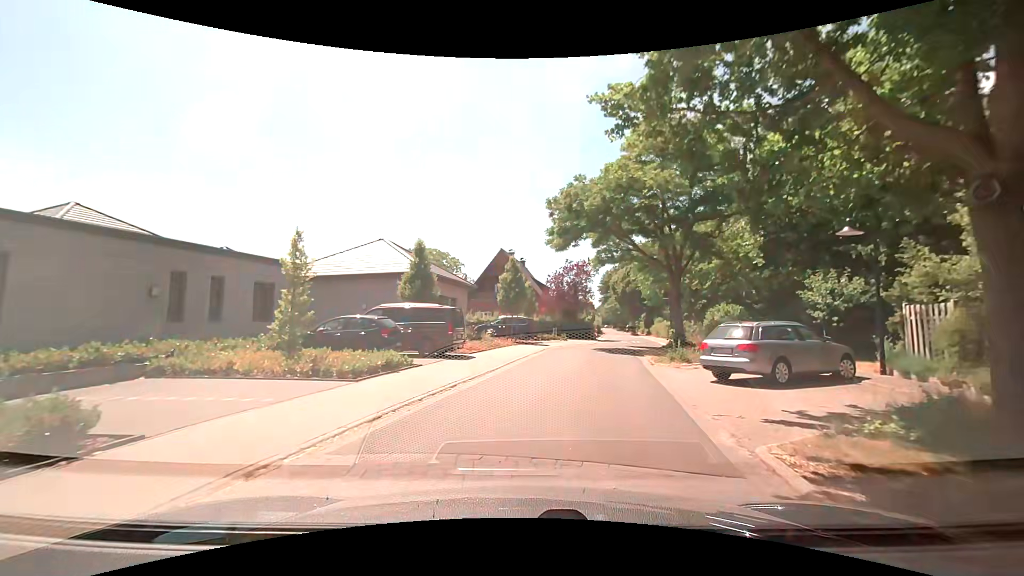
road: residential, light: Day
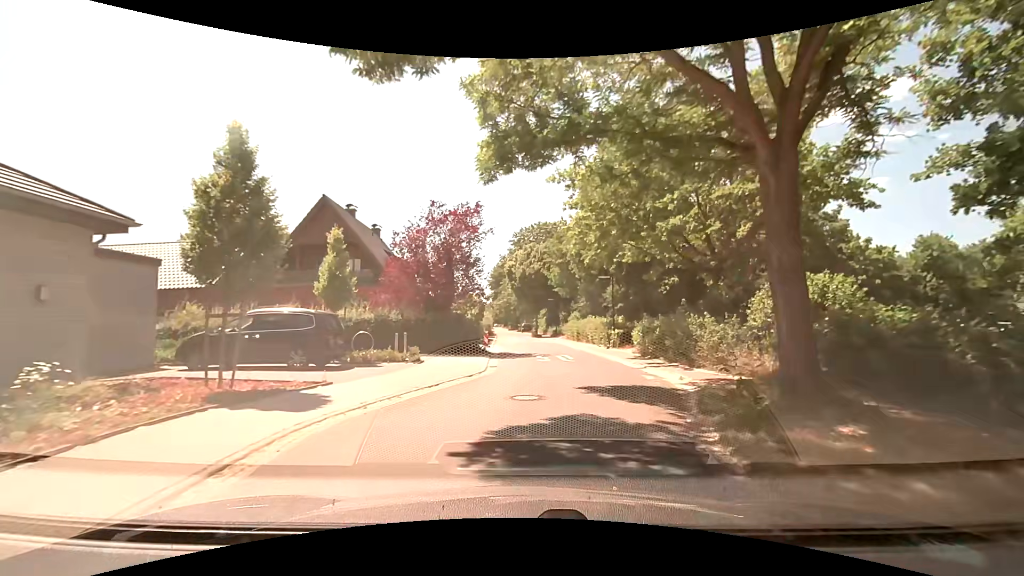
(+2.4, +21.7) m; +12°
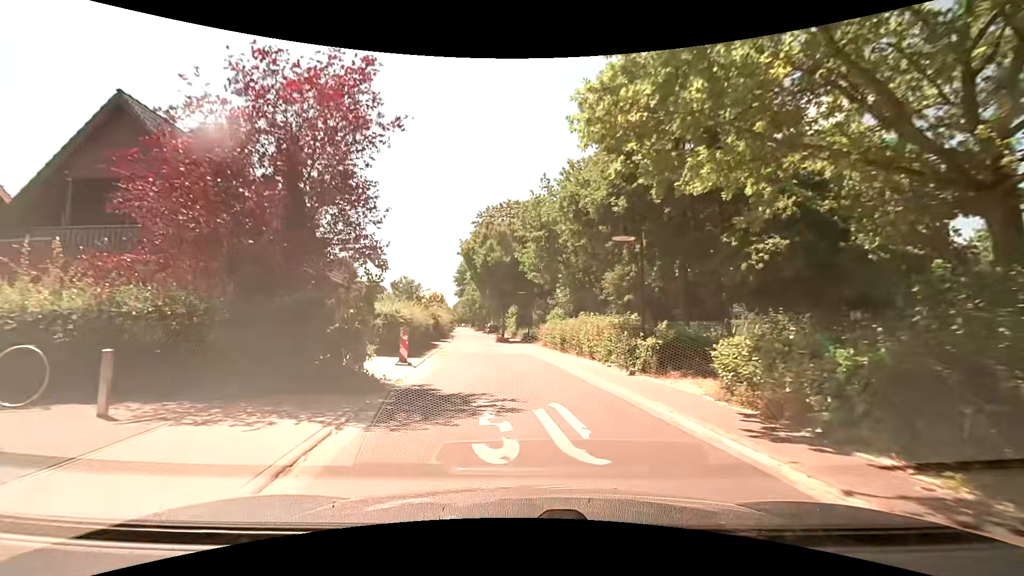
(+0.6, +13.3) m; +2°
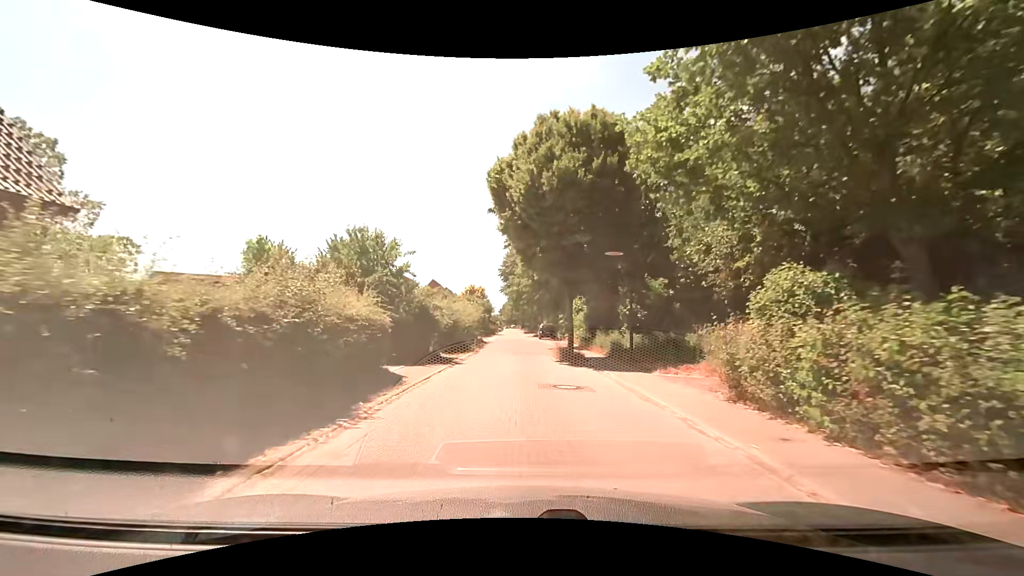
(-0.9, +22.3) m; -5°
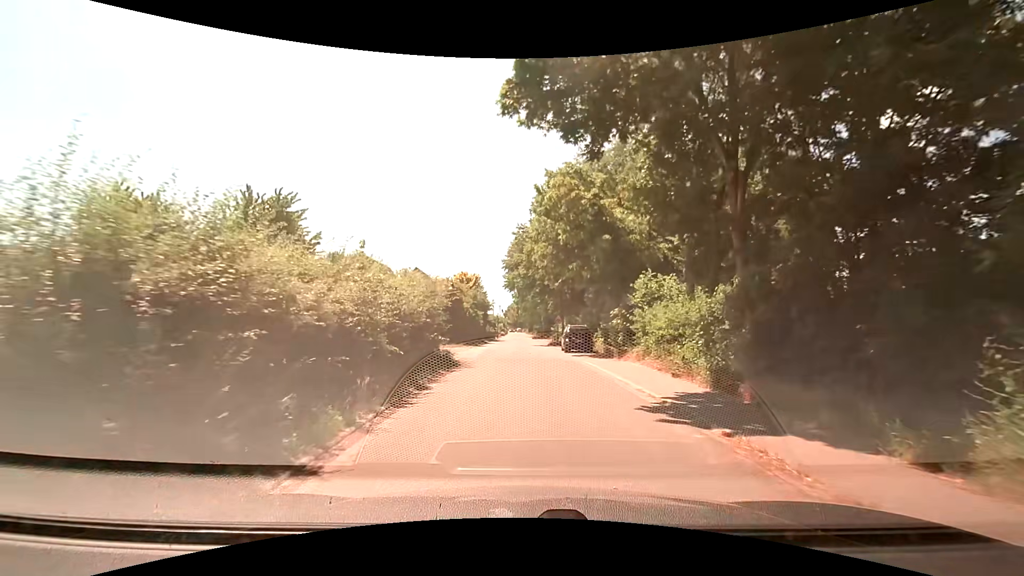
(-0.3, +22.6) m; 0°
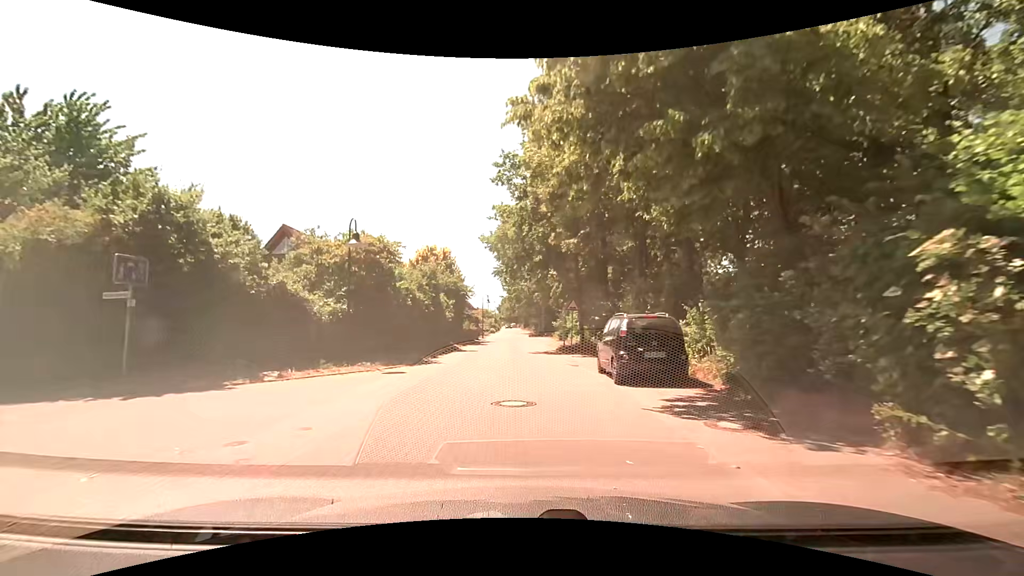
(+0.2, +18.1) m; 0°
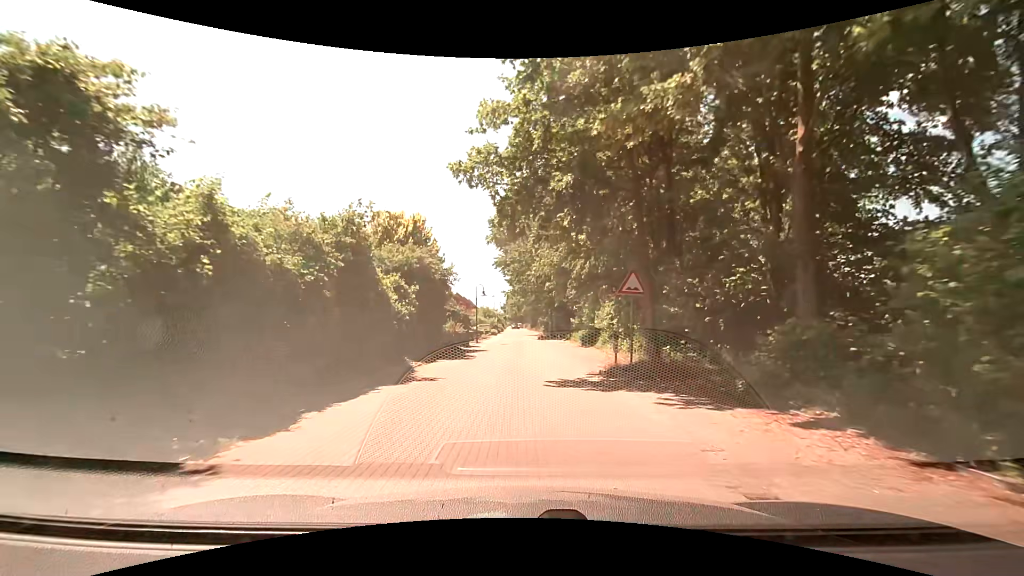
(0.0, +13.6) m; 0°
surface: paving_stones
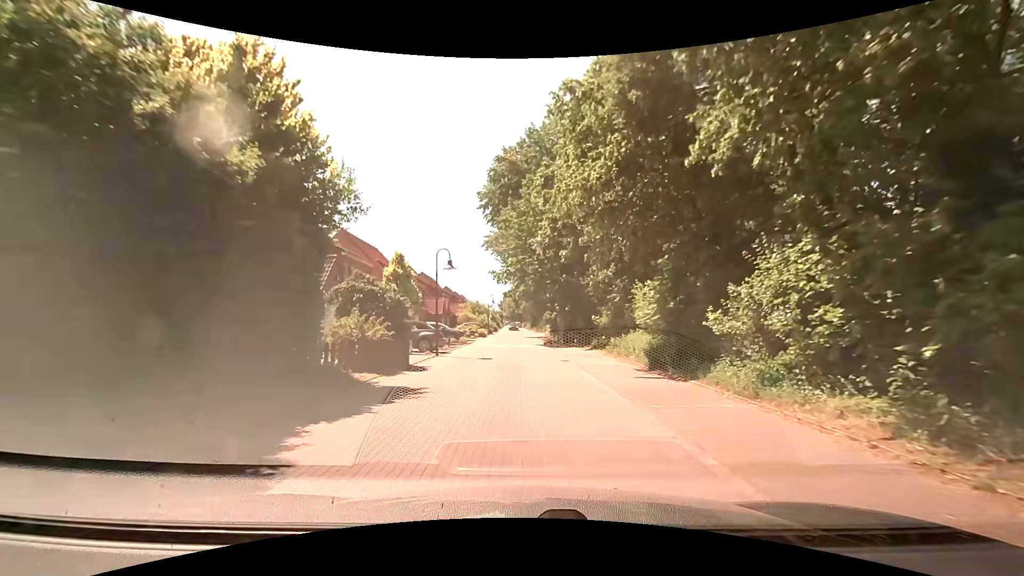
(-0.2, +18.4) m; -1°
(0, +10) (0, +20) (+1, +30) (+1, +40) (+1, +50) (+1, +60) (0, +70) (0, +80) (0, +90) (0, +100) m
